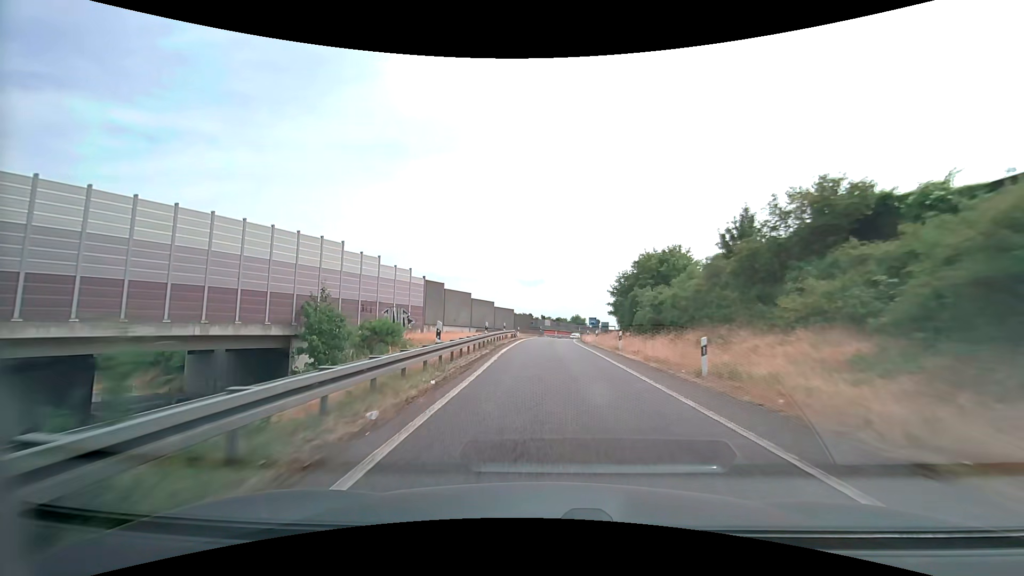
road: motorway_link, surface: asphalt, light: Day
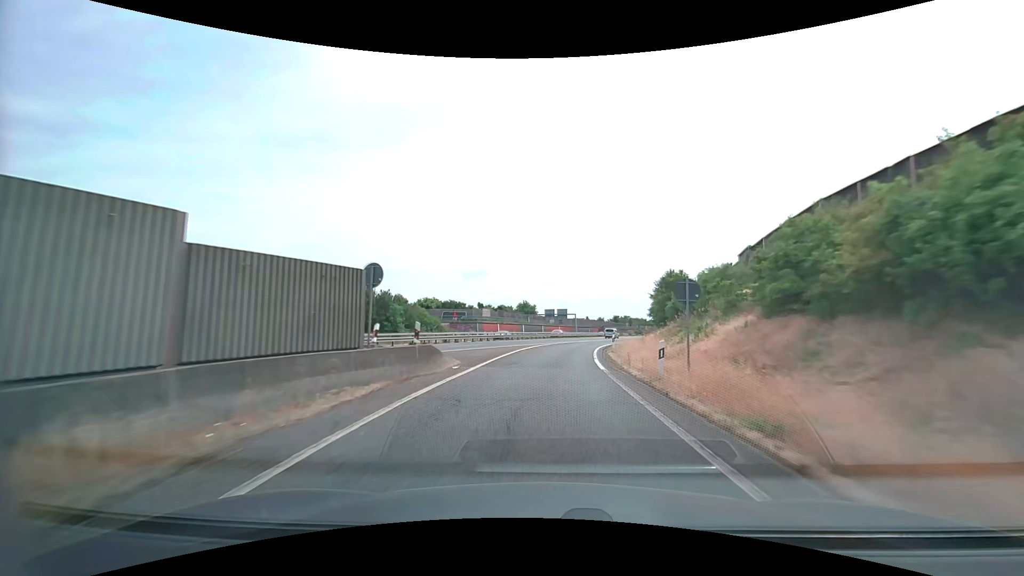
(+0.7, +53.0) m; +6°
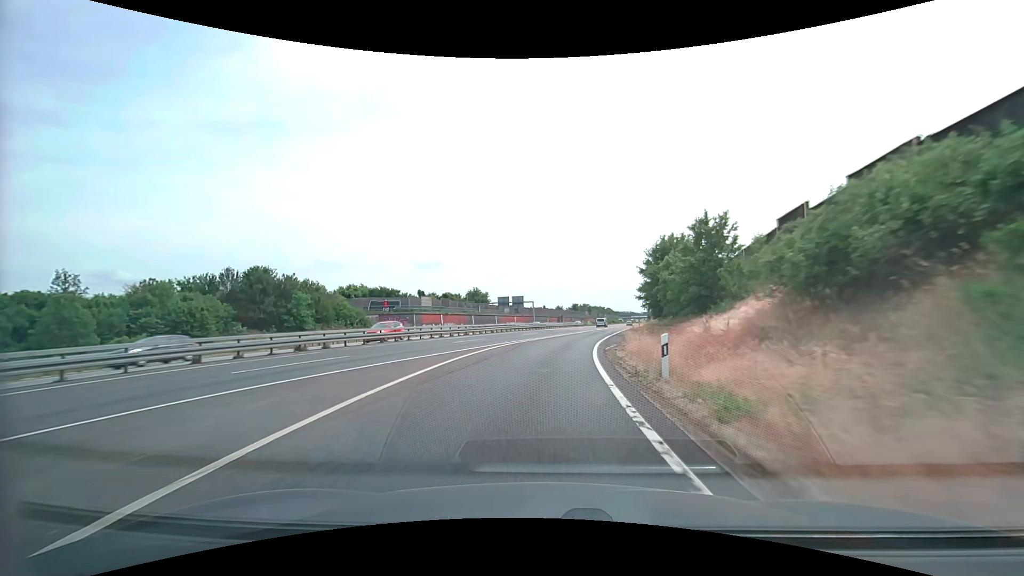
(+0.9, +21.8) m; +5°
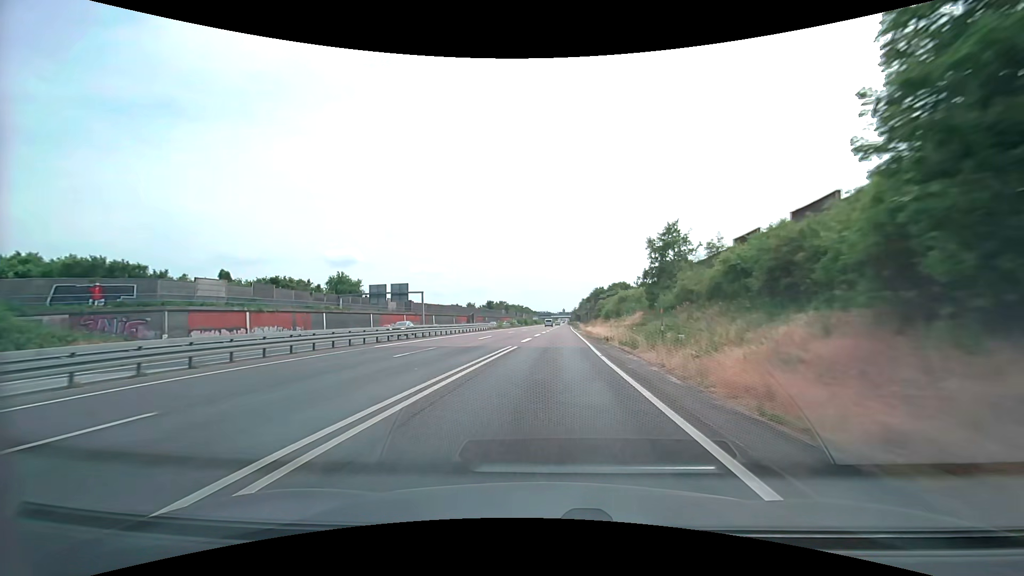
(+3.9, +45.3) m; +9°
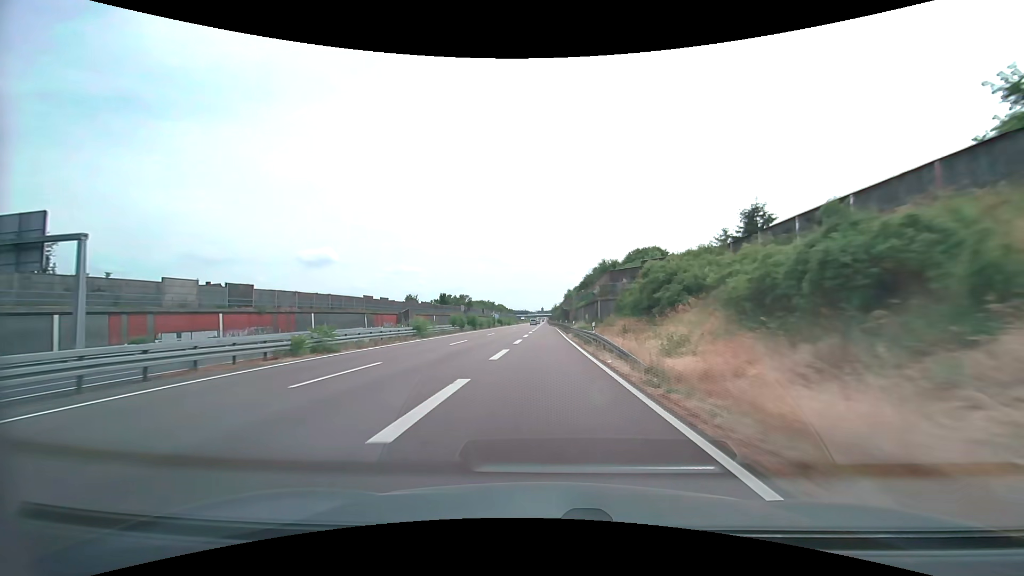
(+2.3, +62.2) m; +3°
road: trunk
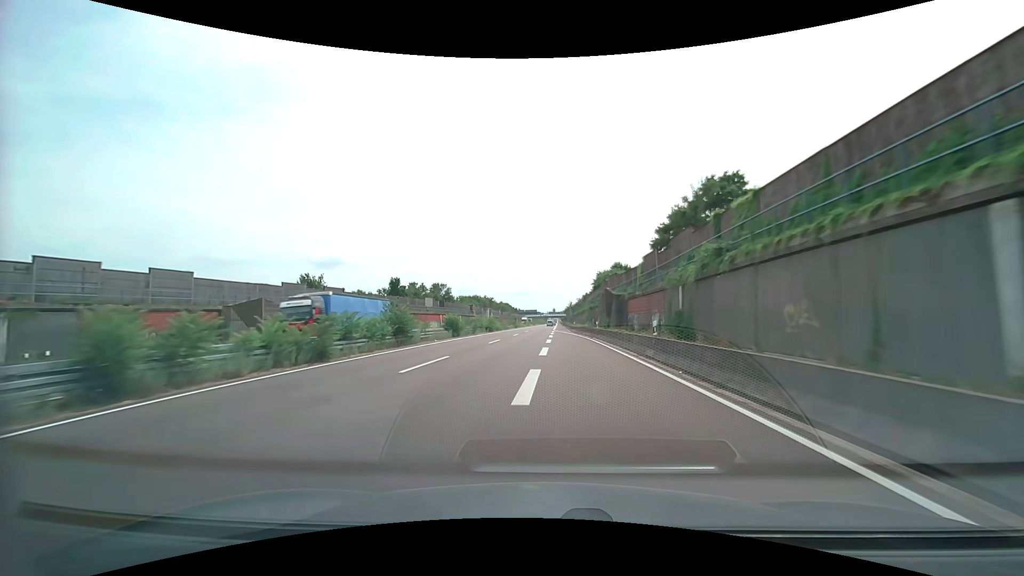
(-0.8, +69.5) m; -1°
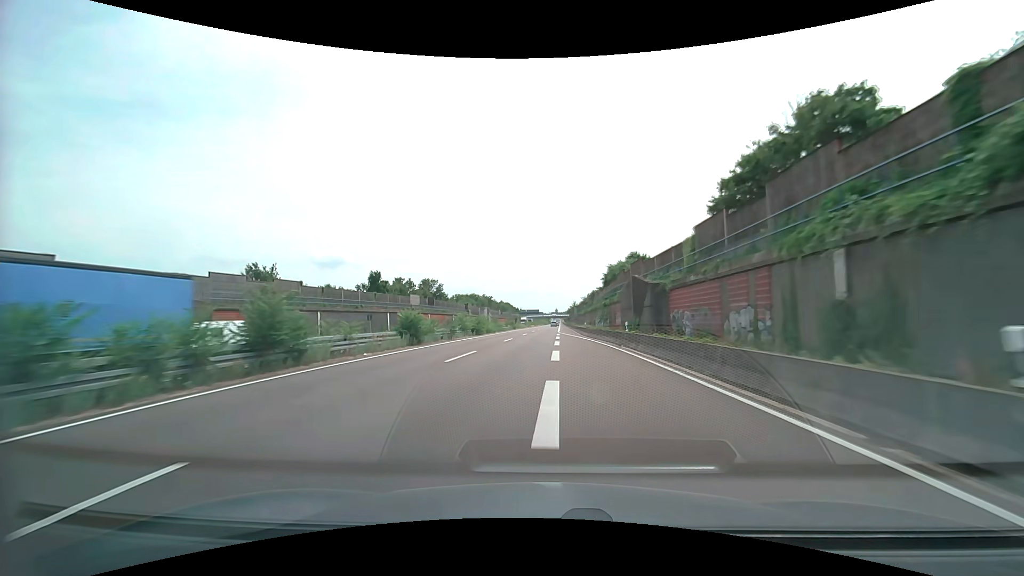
(-0.1, +14.7) m; 0°
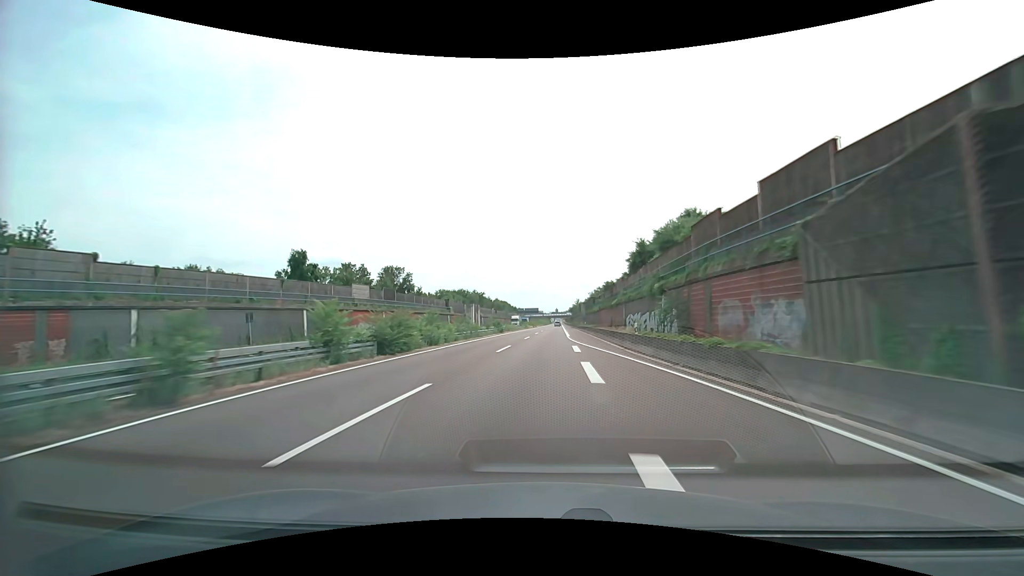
(0.0, +30.1) m; 0°
(0, +10) (0, +20) (0, +30) (+1, +40) (+1, +50) (+1, +60) (+2, +70) (+2, +80) (+2, +90) (+3, +100) m
